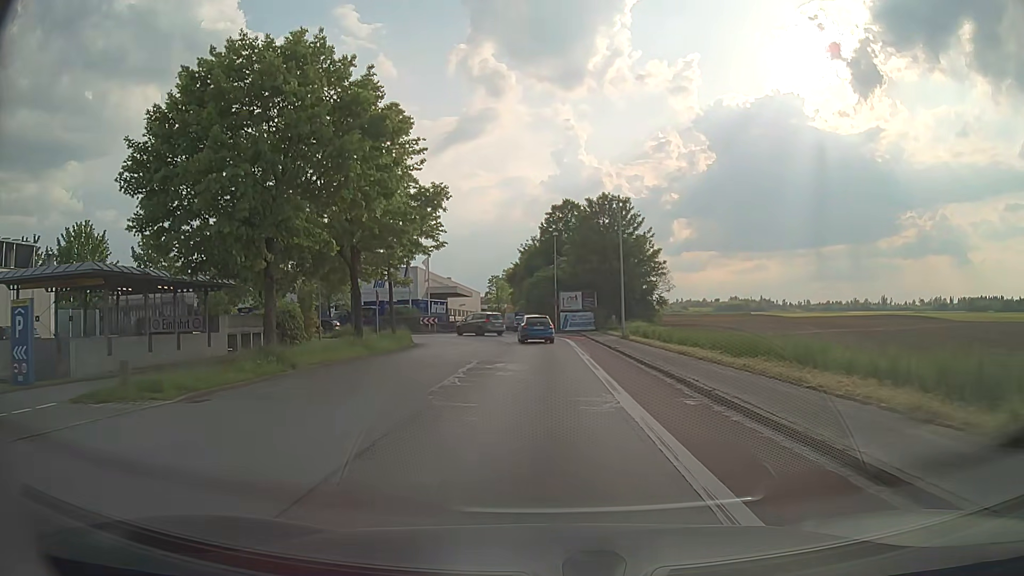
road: tertiary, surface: asphalt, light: Day
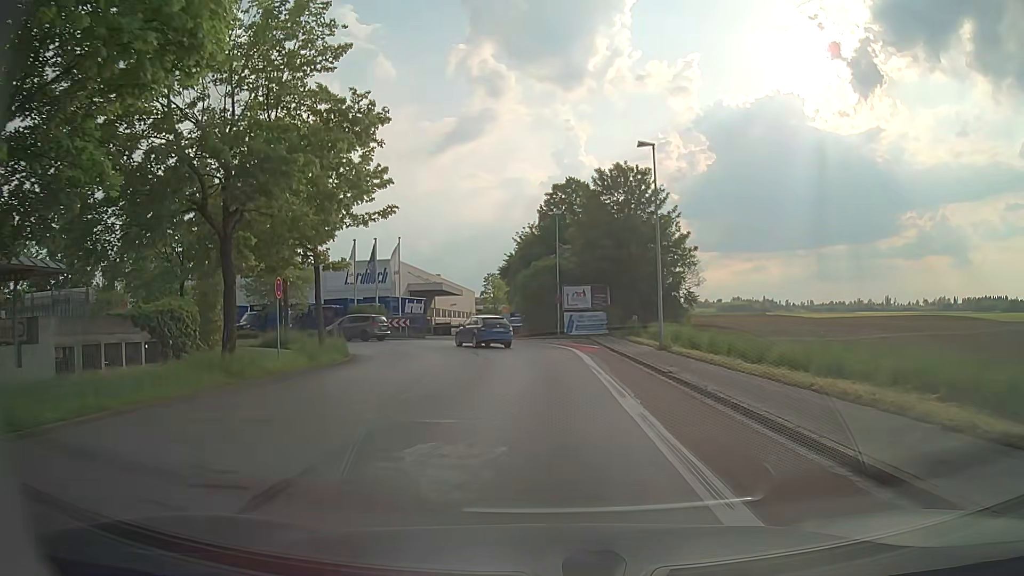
(0.0, +12.2) m; -1°
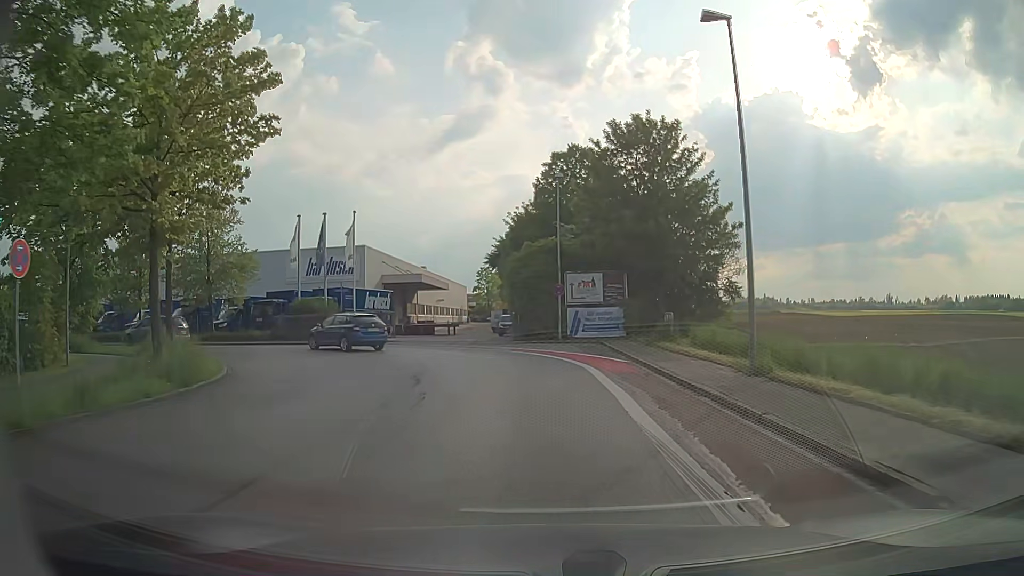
(+0.1, +11.4) m; +1°
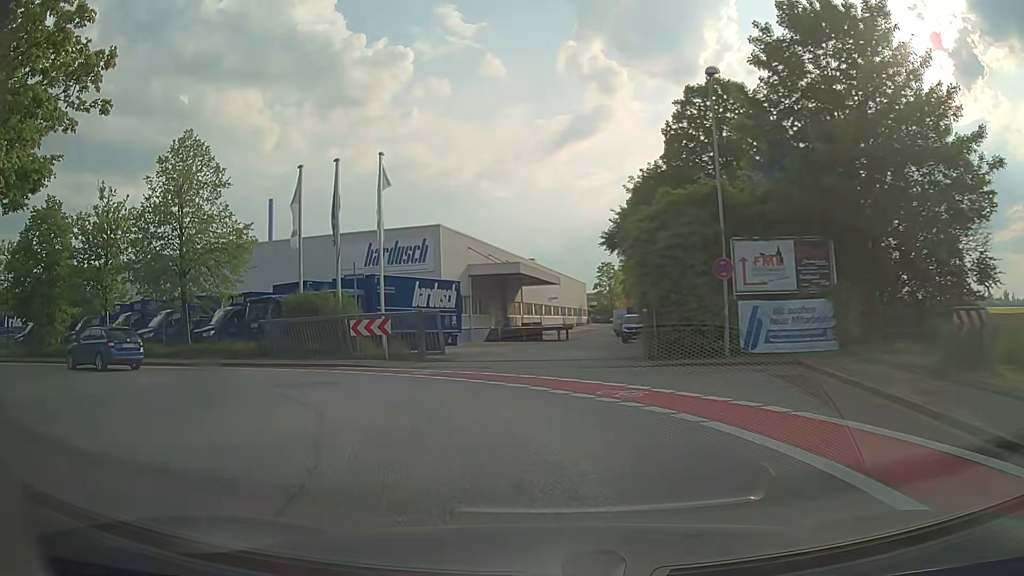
(-0.6, +14.9) m; -10°
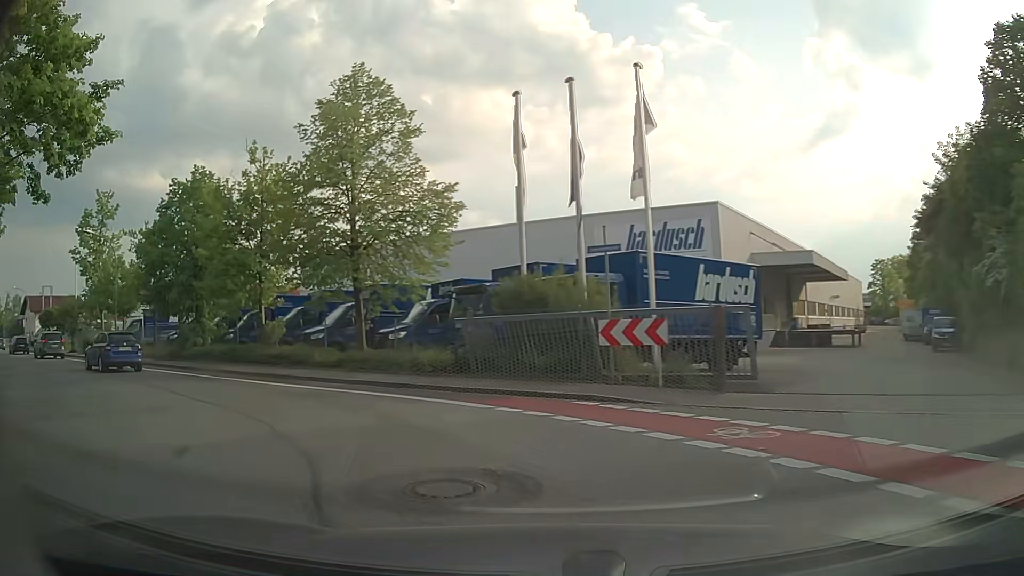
(-1.6, +8.8) m; -22°
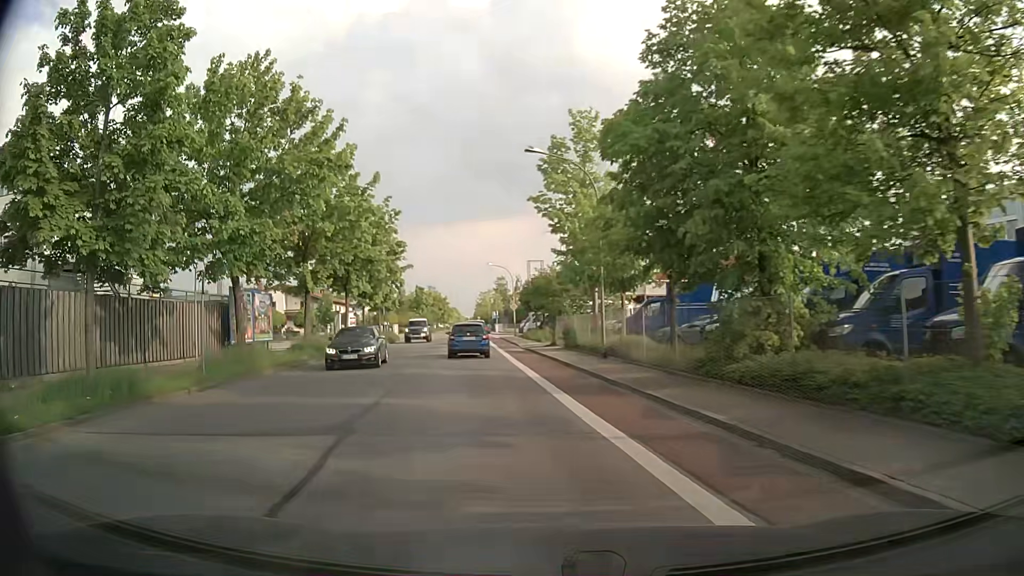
(-8.0, +16.0) m; -48°
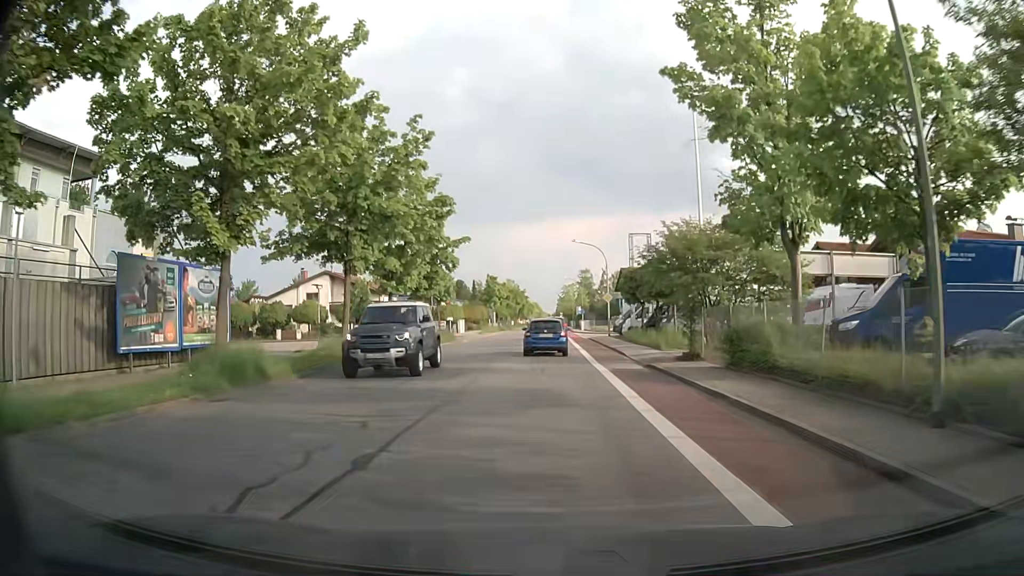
(-1.7, +16.3) m; -8°
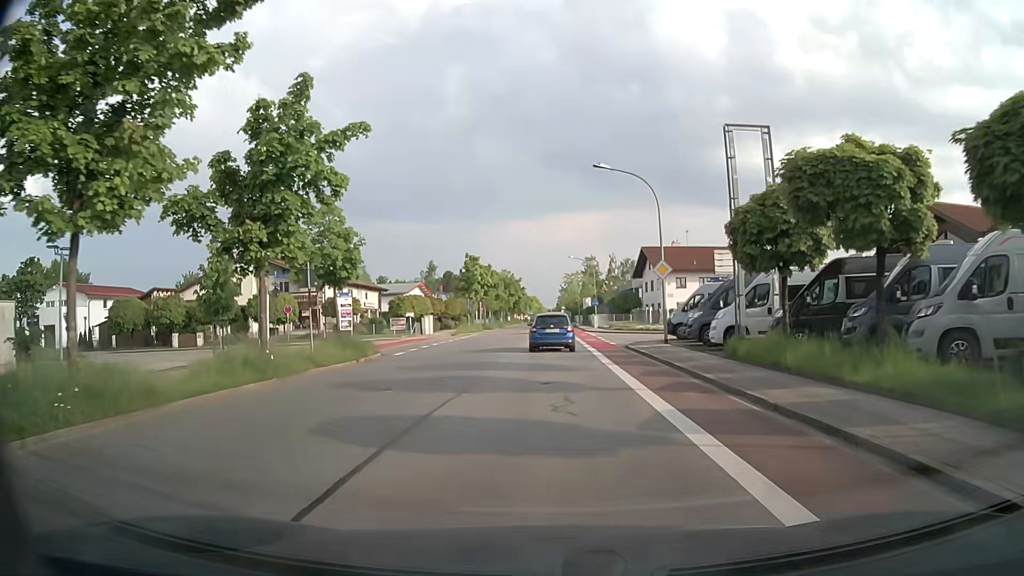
(0.0, +23.9) m; 0°
